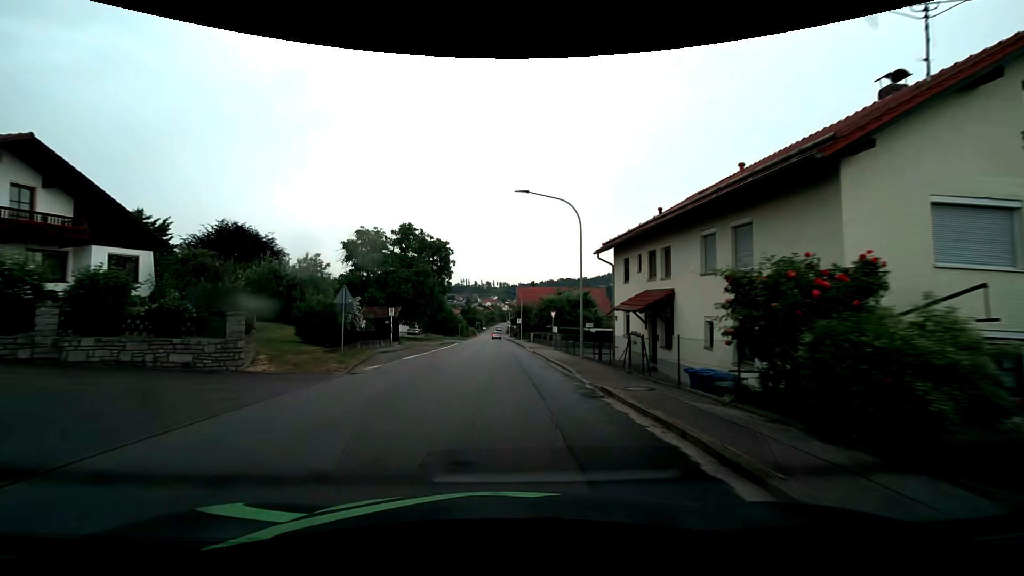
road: tertiary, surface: asphalt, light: Day
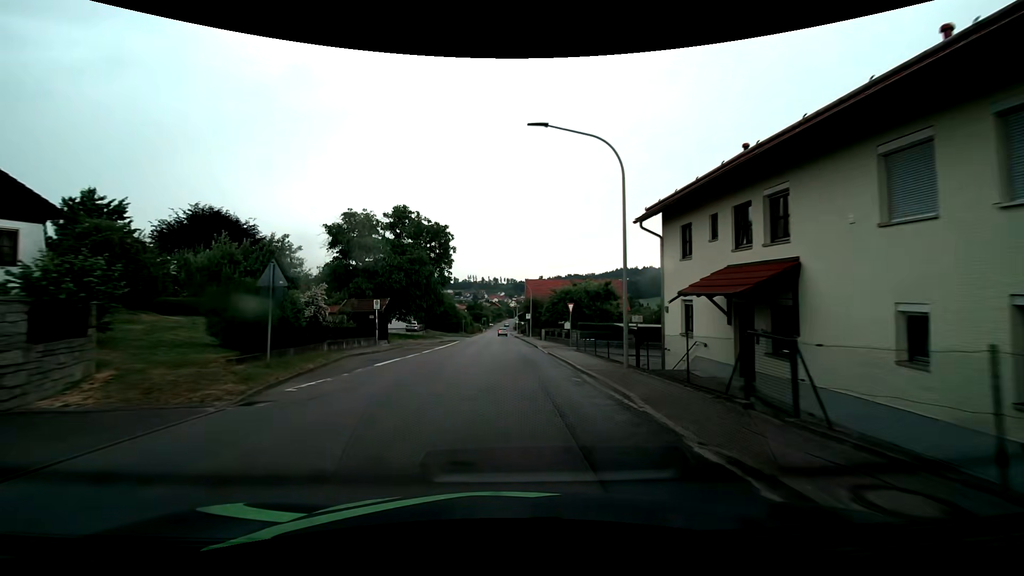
(-0.1, +6.9) m; -1°
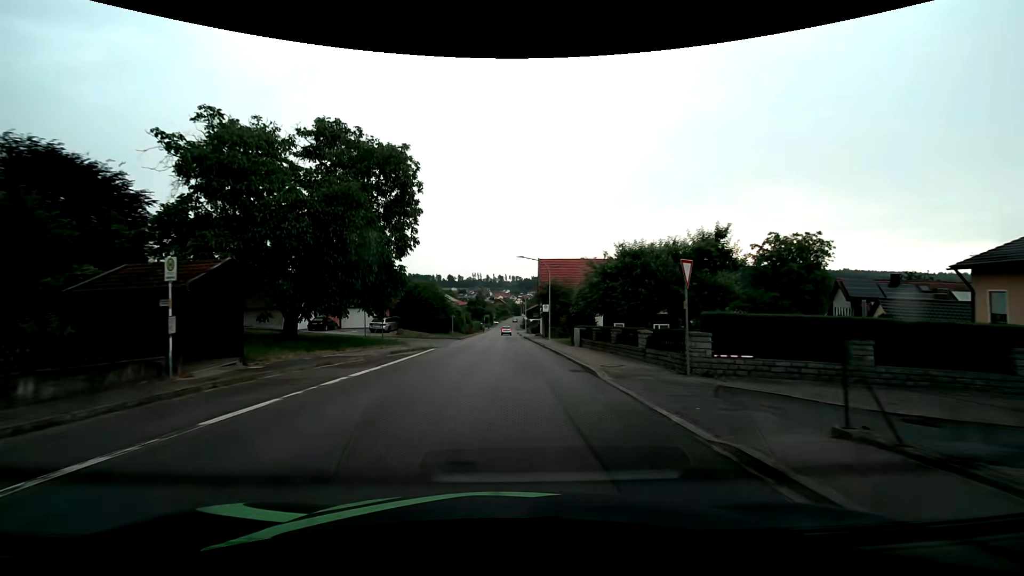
(-0.1, +21.3) m; 0°
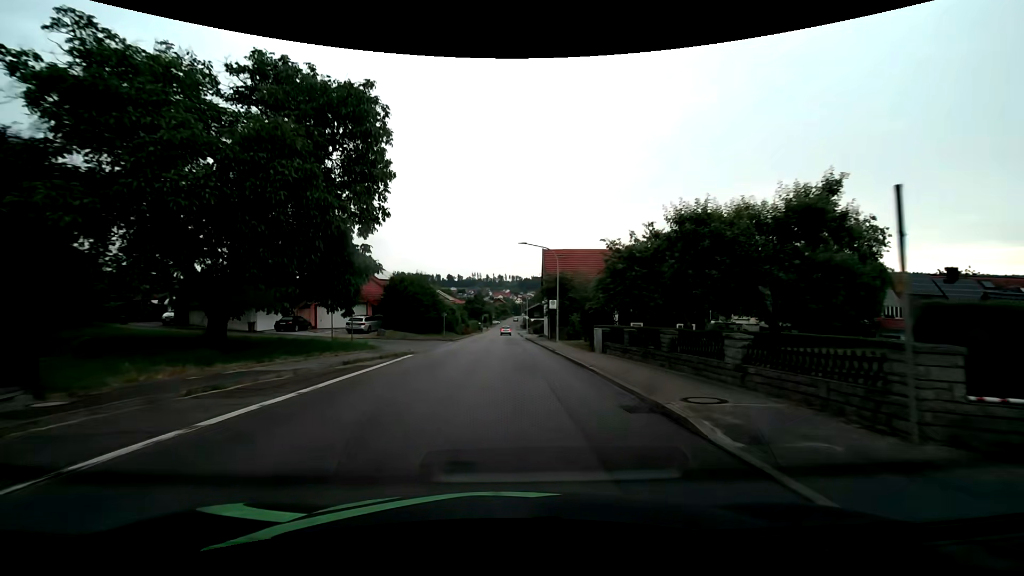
(0.0, +7.1) m; 0°
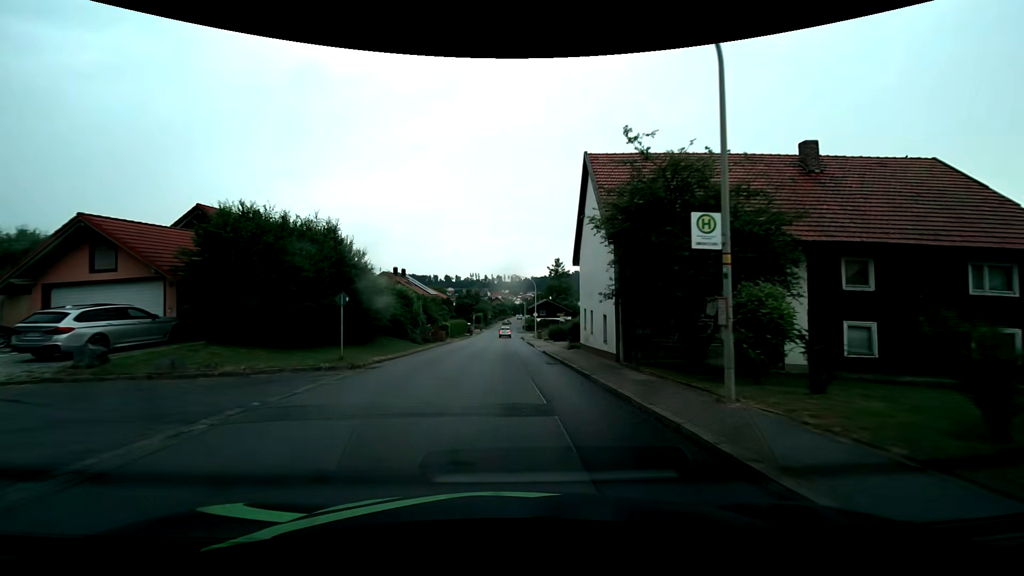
(0.0, +28.2) m; -1°
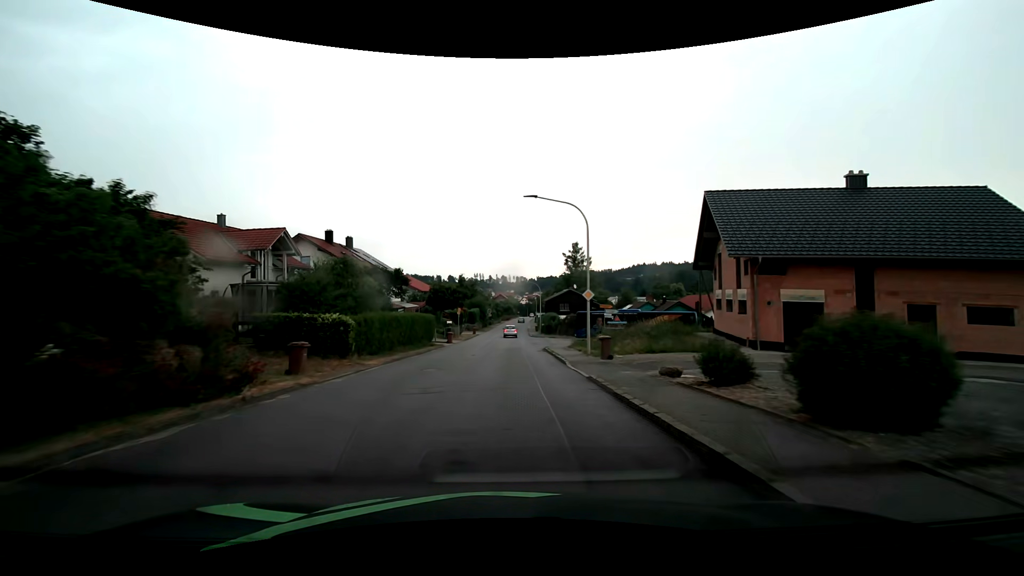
(+0.2, +34.9) m; 0°
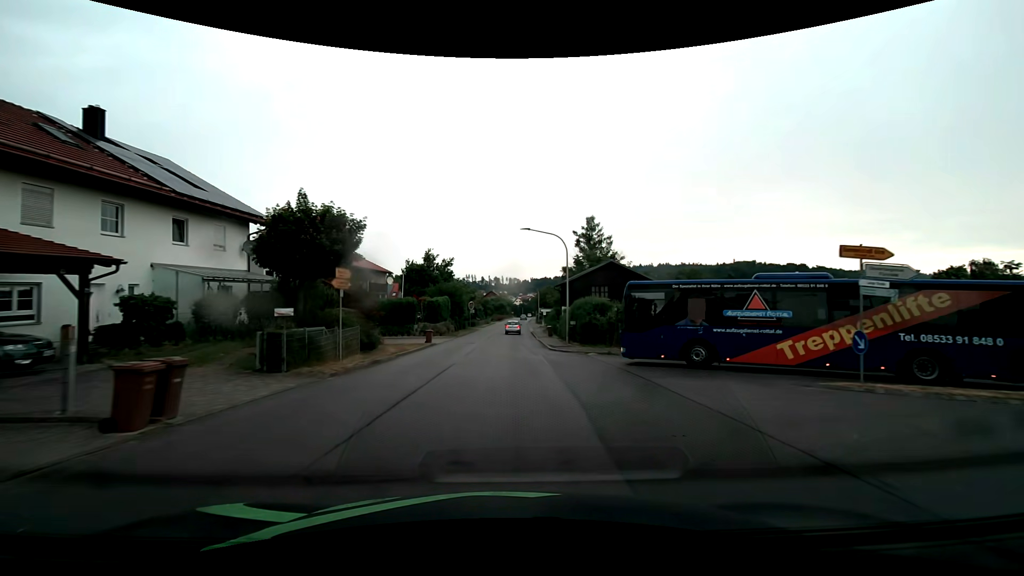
(+0.3, +36.0) m; +1°
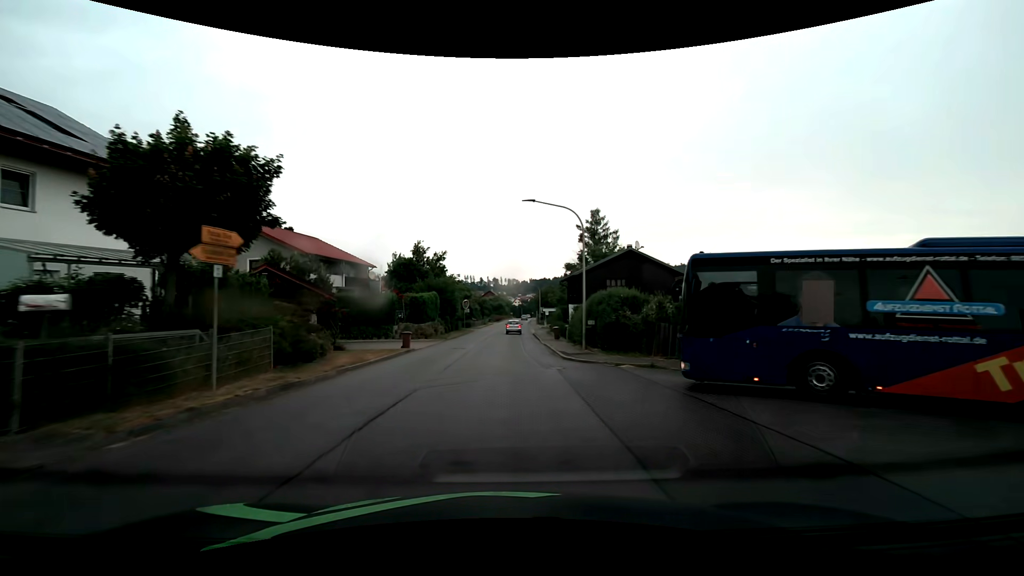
(0.0, +7.2) m; 0°
(0, +10) (0, +20) (0, +30) (0, +40) (0, +50) (+1, +60) (+1, +70) (+1, +80) (+2, +90) (+2, +100) m
